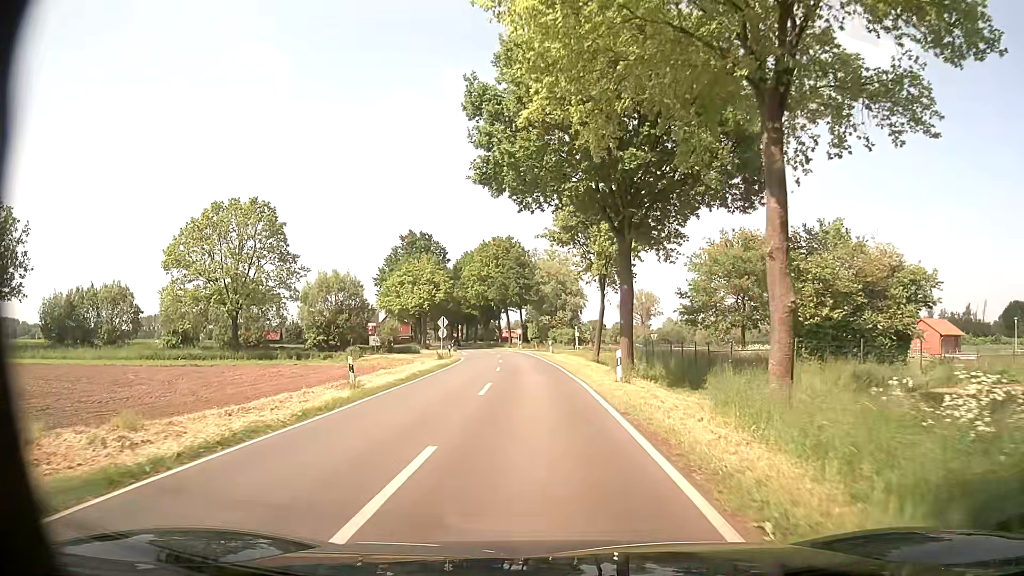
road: tertiary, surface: asphalt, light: Day
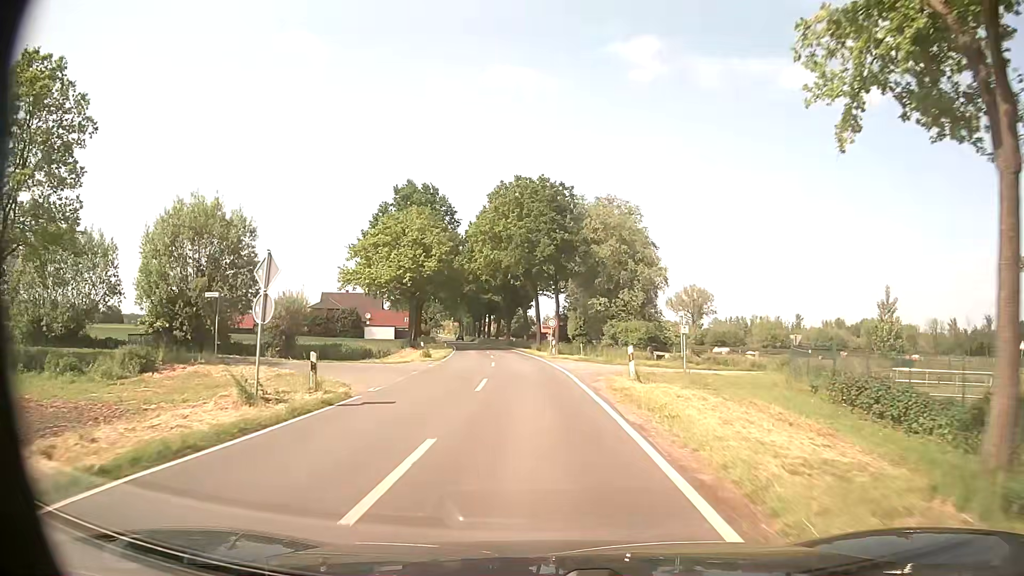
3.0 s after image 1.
(-1.2, +35.1) m; -4°
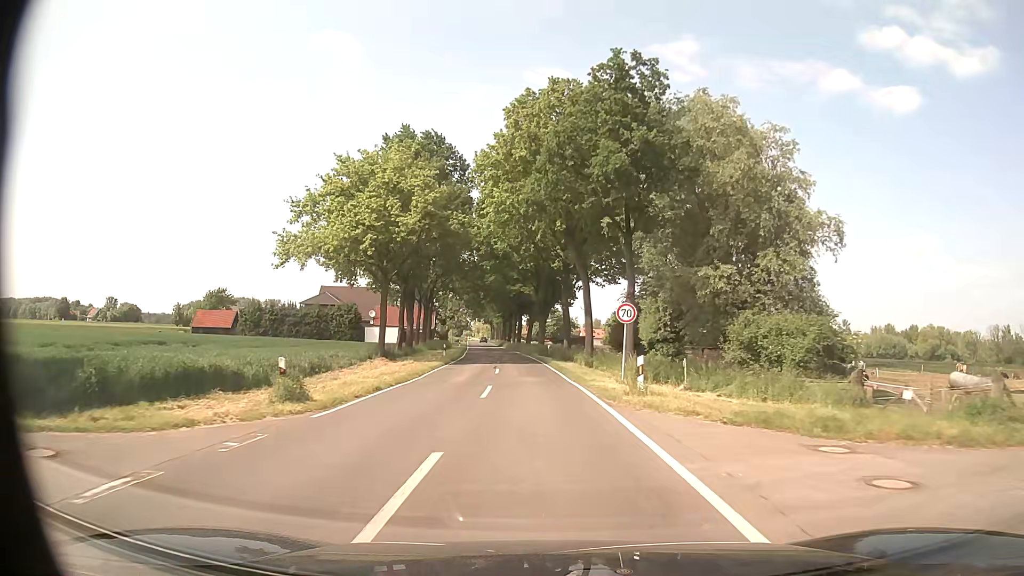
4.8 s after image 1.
(-0.6, +24.7) m; -3°
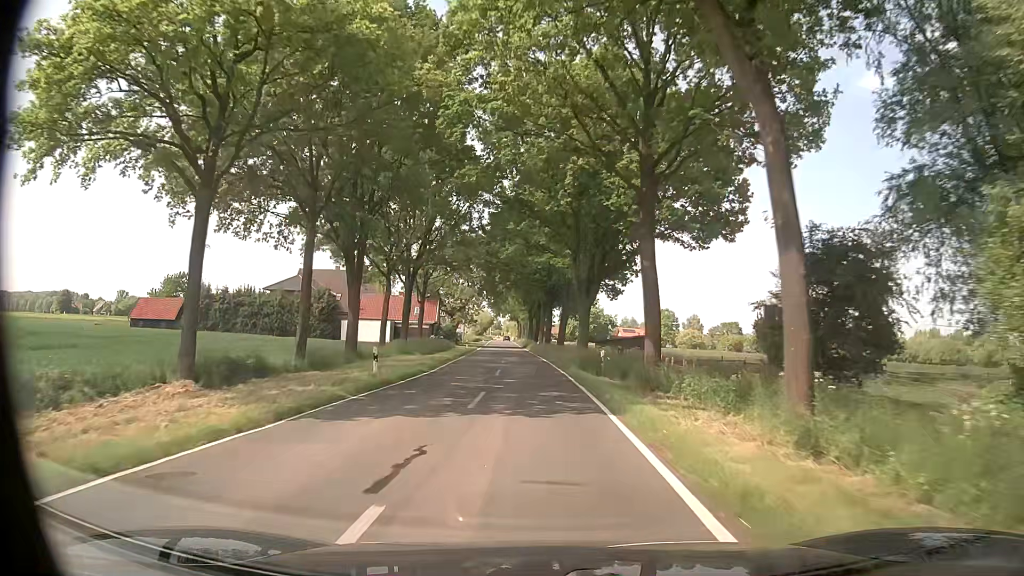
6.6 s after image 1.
(-0.5, +26.2) m; -3°
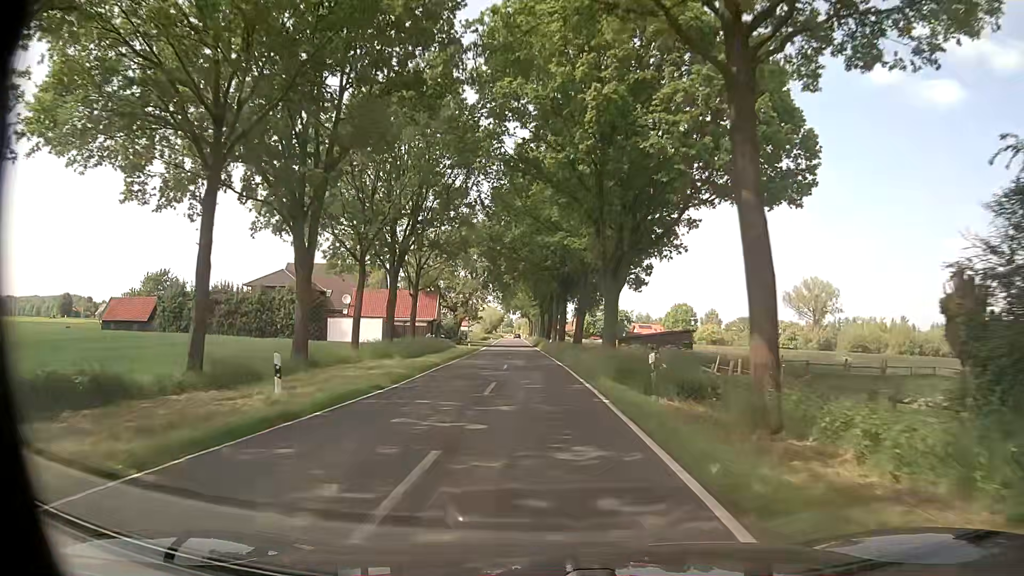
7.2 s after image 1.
(+0.1, +9.0) m; 0°
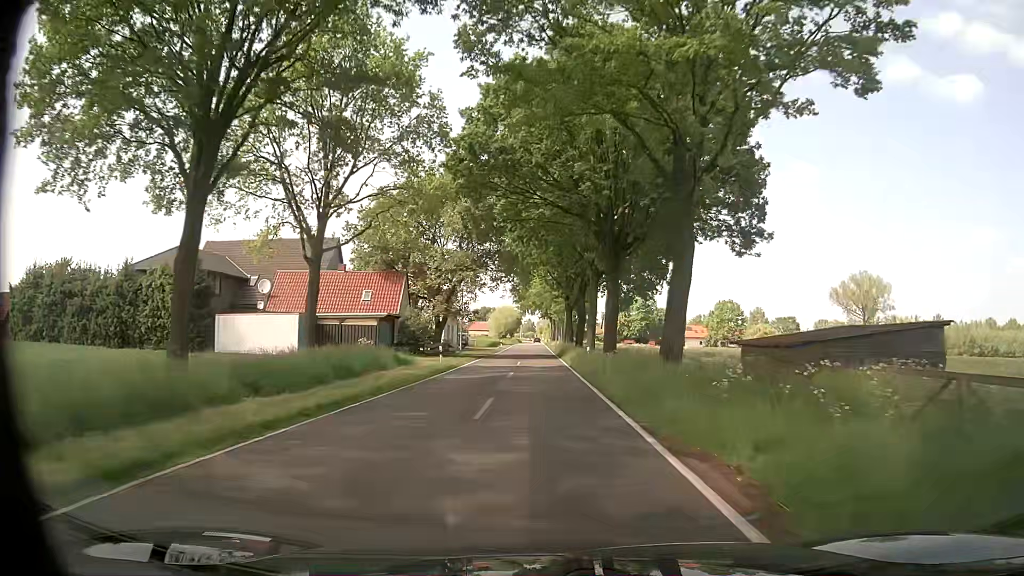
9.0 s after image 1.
(-0.6, +27.9) m; -2°
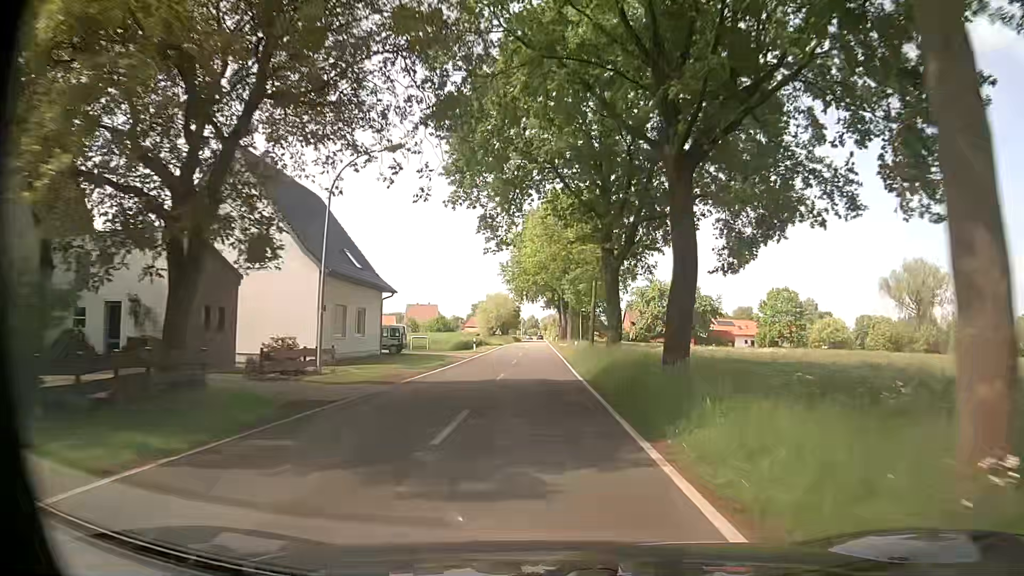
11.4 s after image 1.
(0.0, +39.0) m; 0°
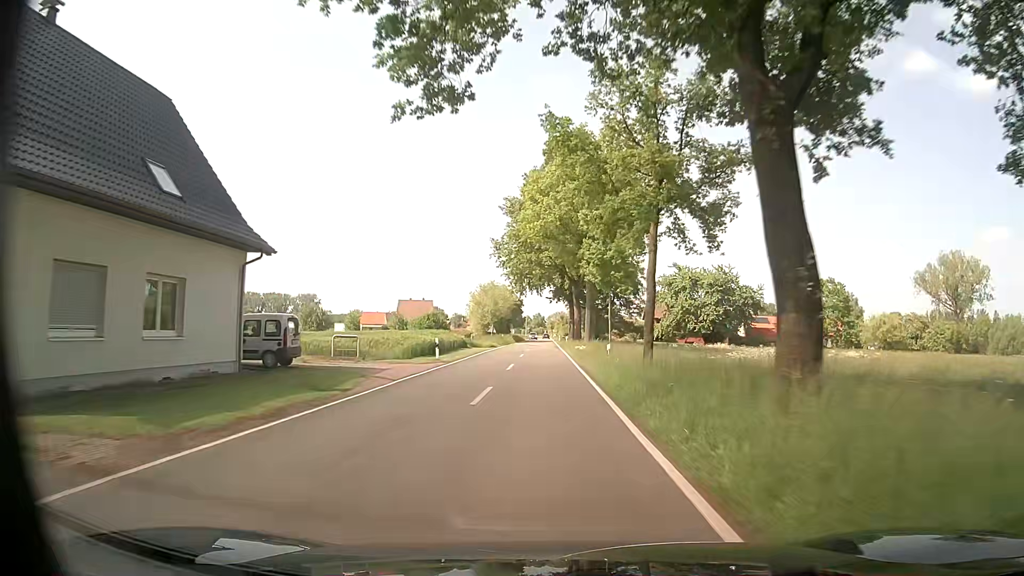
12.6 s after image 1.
(-0.1, +20.0) m; 0°
(0, +10) (0, +20) (0, +30) (0, +40) (0, +50) (0, +60) (-1, +70) (-1, +80) (-1, +90) (-1, +100) m
